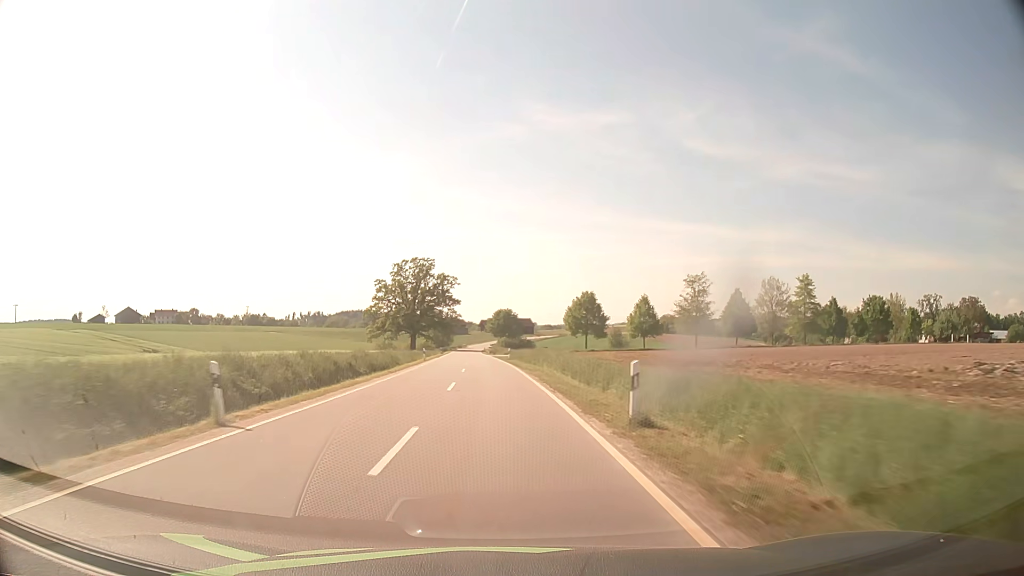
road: tertiary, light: Day
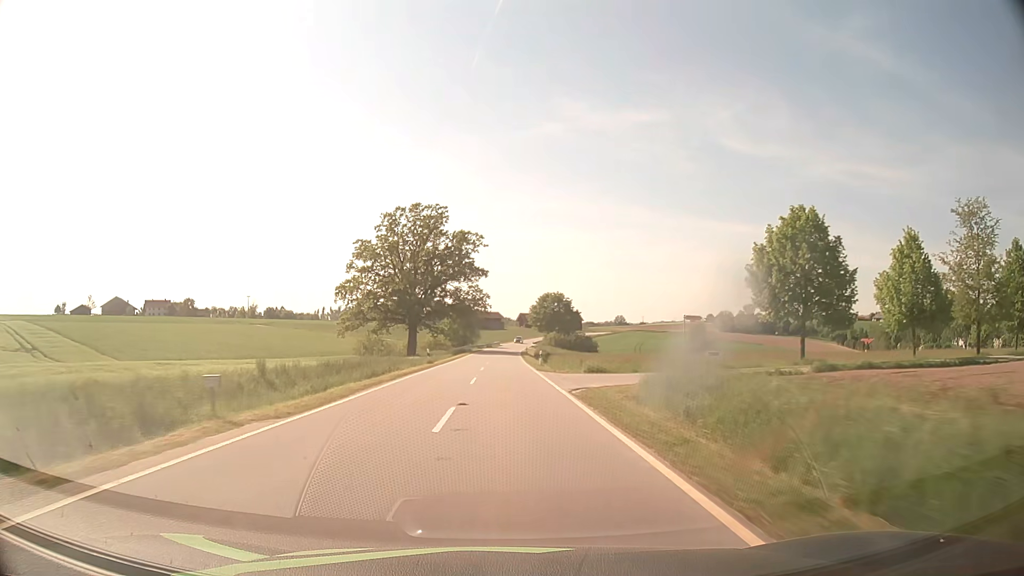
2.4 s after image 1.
(-2.7, +57.4) m; -4°
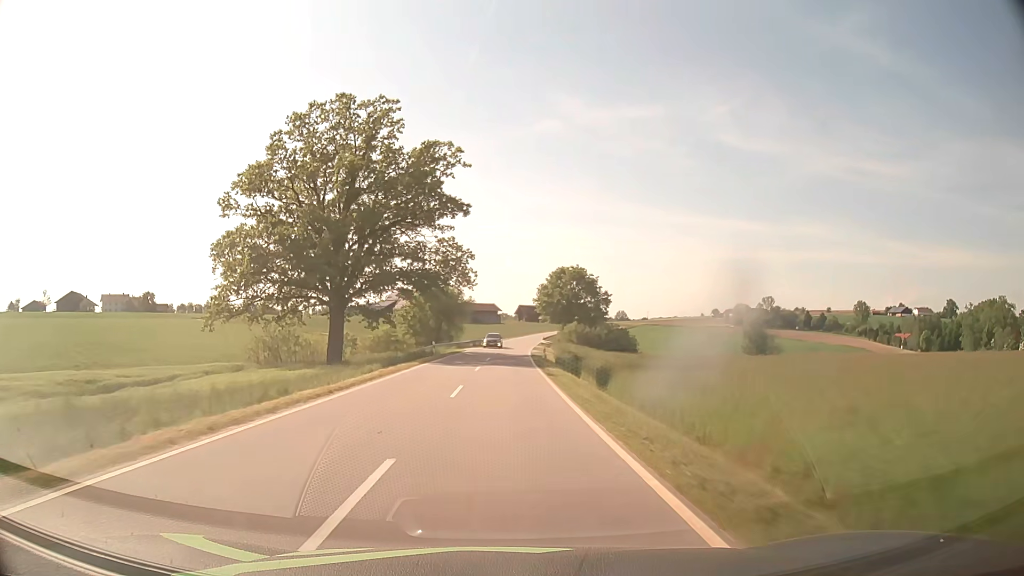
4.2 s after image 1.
(0.0, +43.0) m; 0°
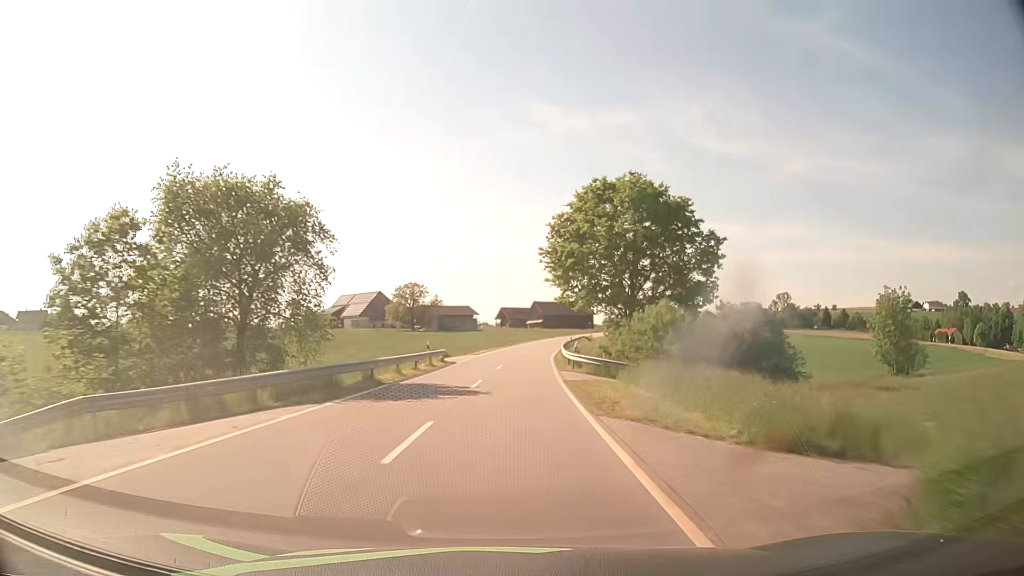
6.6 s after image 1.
(+0.8, +57.1) m; +2°
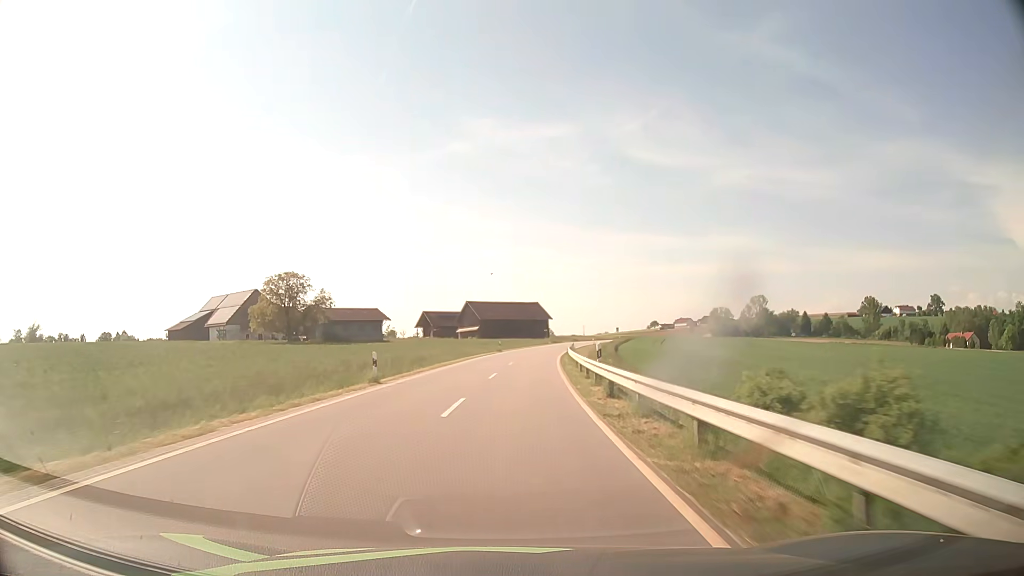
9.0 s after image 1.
(+2.4, +56.0) m; +5°
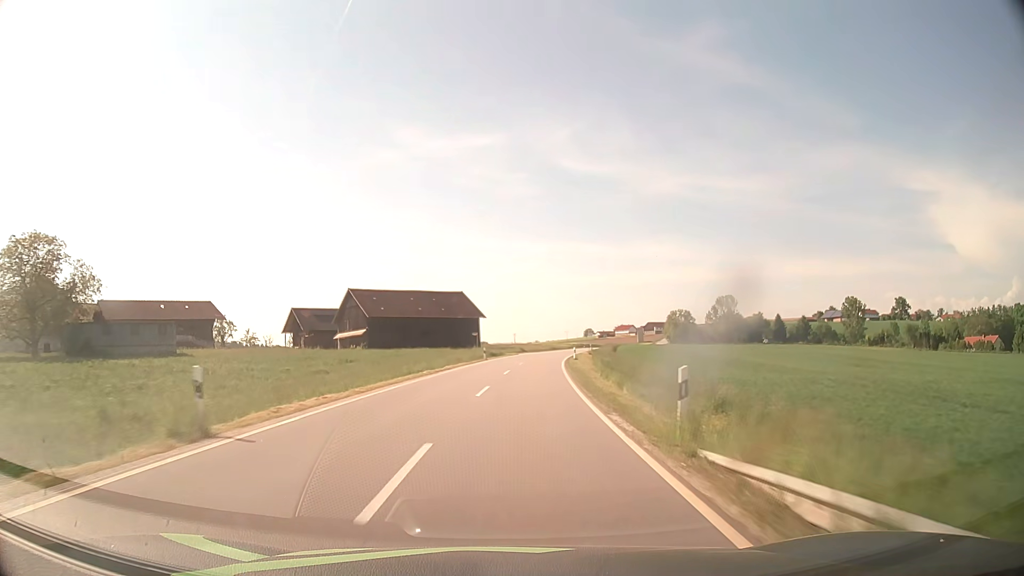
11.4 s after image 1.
(+2.8, +55.5) m; +6°
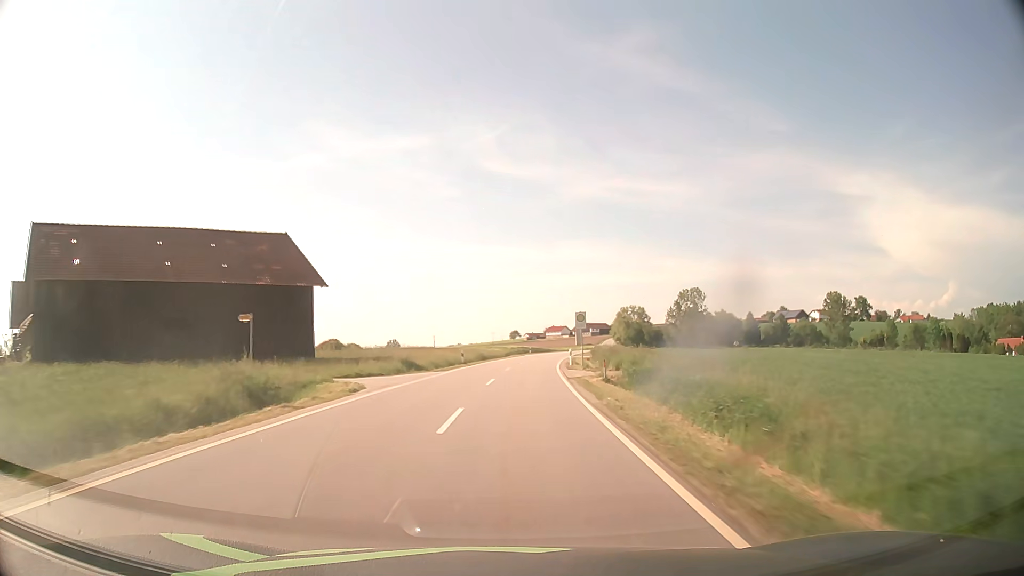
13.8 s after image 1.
(+3.2, +55.7) m; +6°
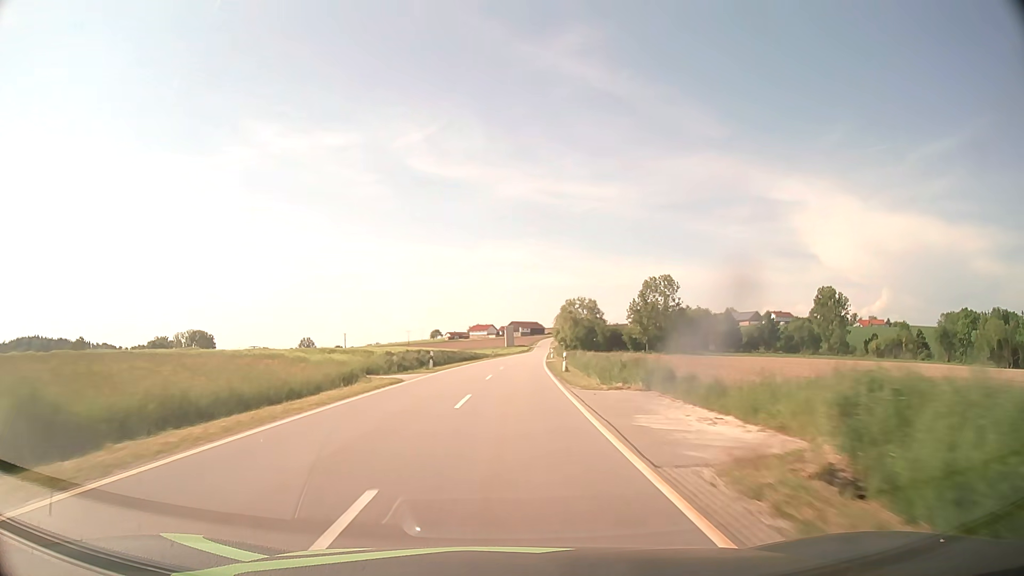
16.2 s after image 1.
(+3.1, +56.3) m; +6°
(0, +10) (0, +20) (+1, +30) (+1, +40) (+2, +50) (+2, +60) (+3, +70) (+3, +80) (+4, +90) (+5, +100) m
